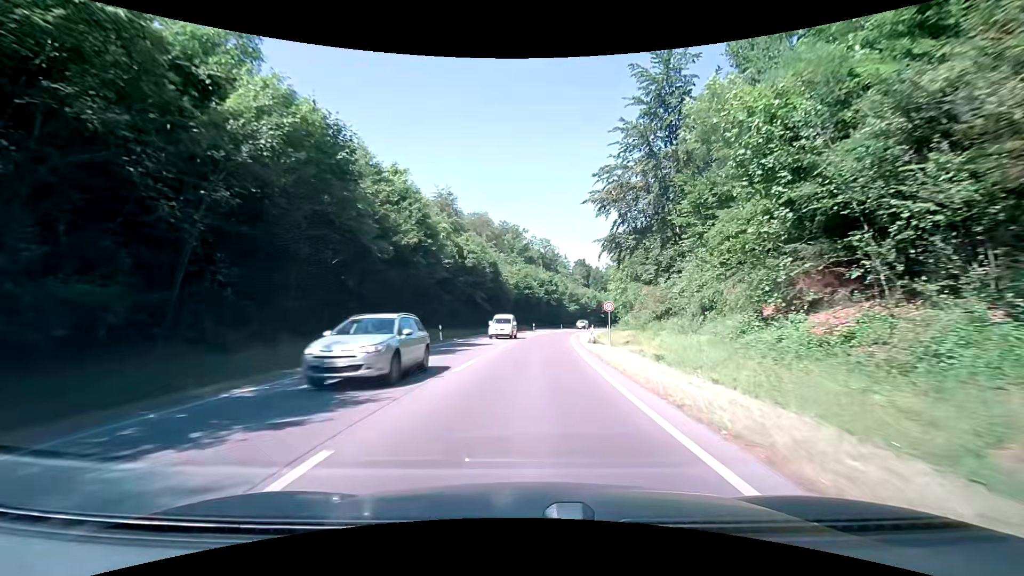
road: secondary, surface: asphalt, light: Day
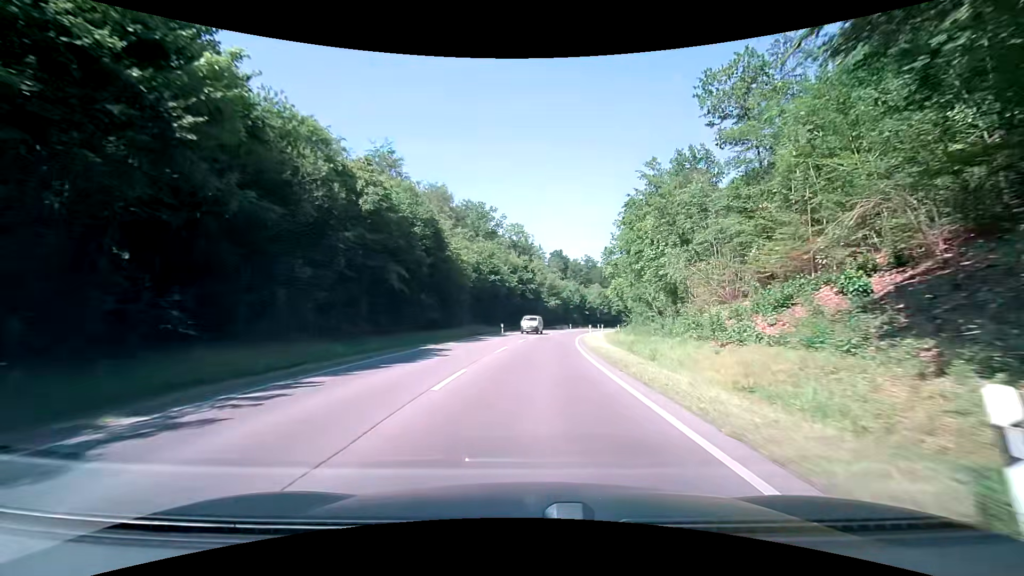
(+0.6, +27.5) m; +3°
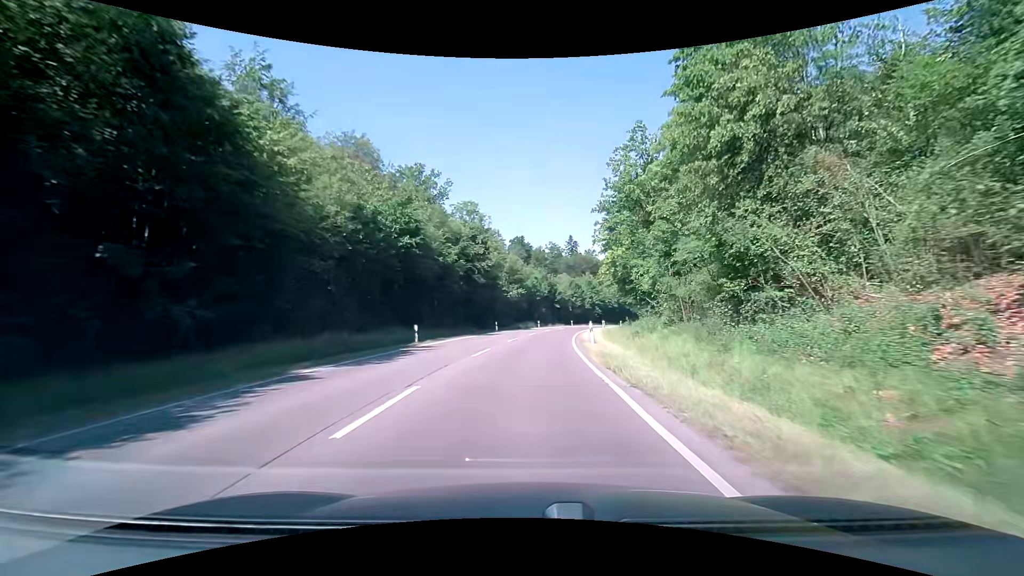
(+1.1, +27.5) m; +5°
